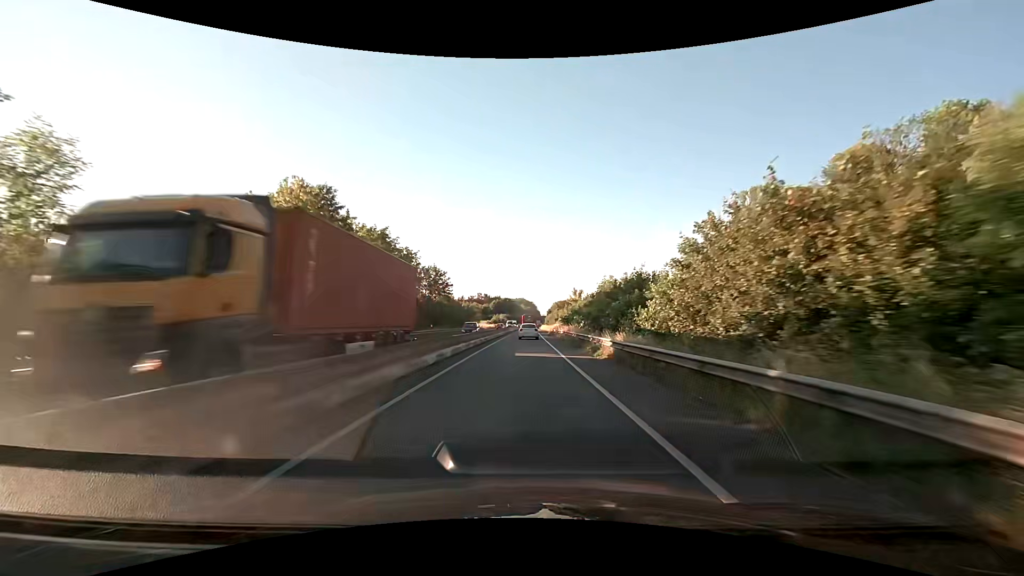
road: trunk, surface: asphalt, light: Day
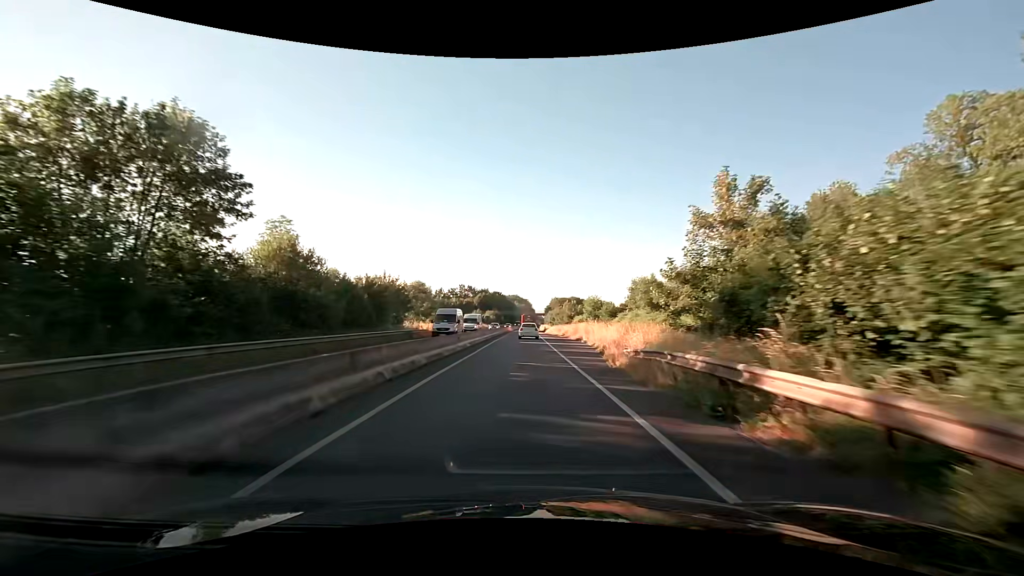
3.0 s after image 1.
(+0.5, +57.3) m; +1°
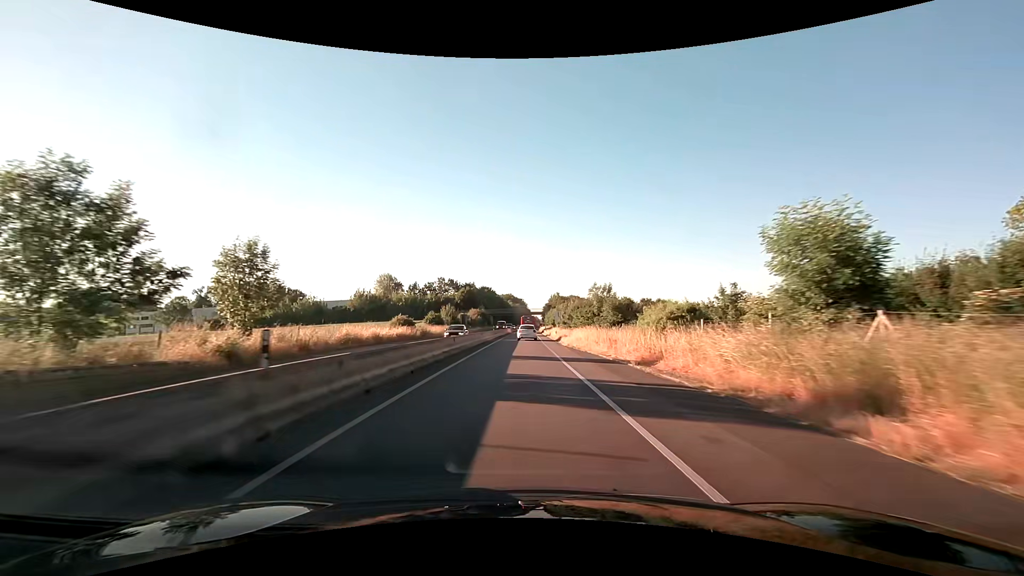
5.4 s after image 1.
(+0.3, +45.6) m; +1°
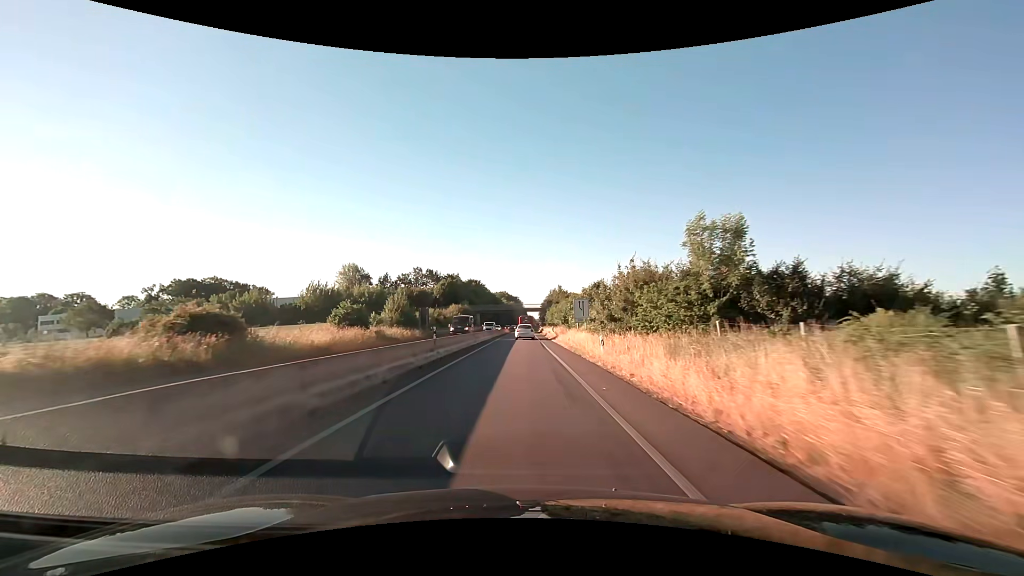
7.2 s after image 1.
(+0.1, +34.5) m; +1°
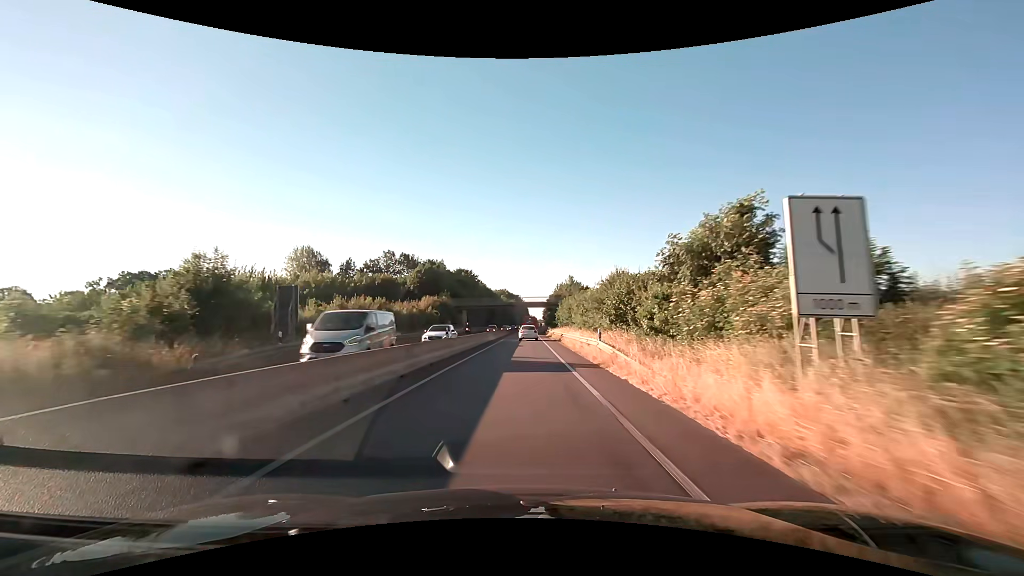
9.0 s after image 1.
(-0.1, +35.1) m; 0°
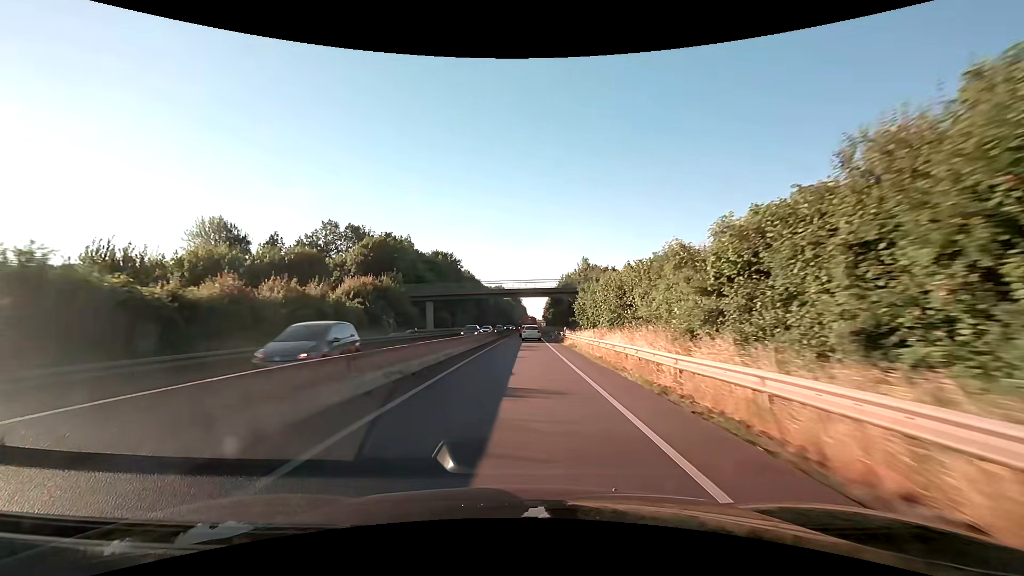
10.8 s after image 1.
(+0.1, +35.5) m; 0°
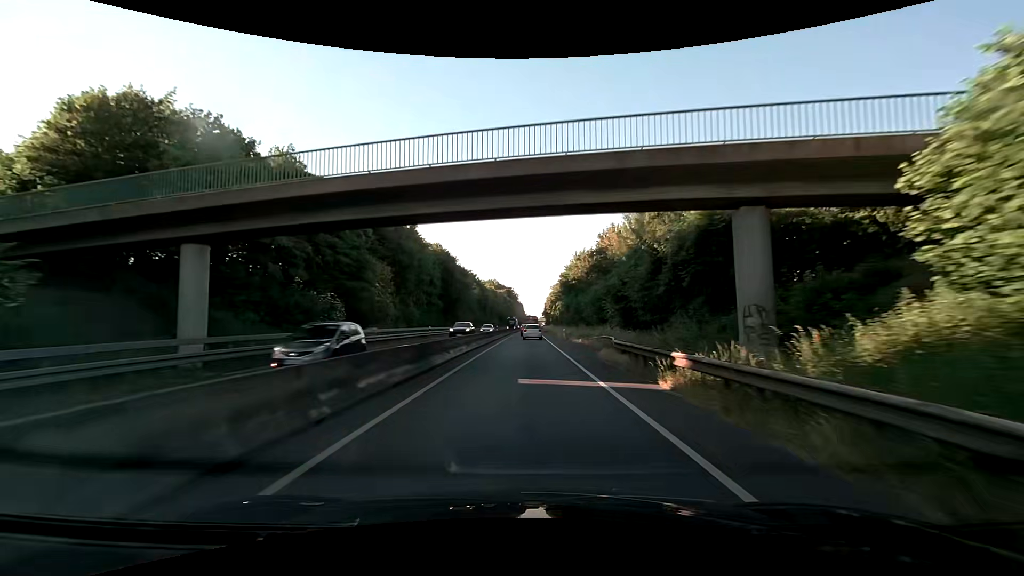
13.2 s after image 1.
(+0.2, +47.2) m; +1°
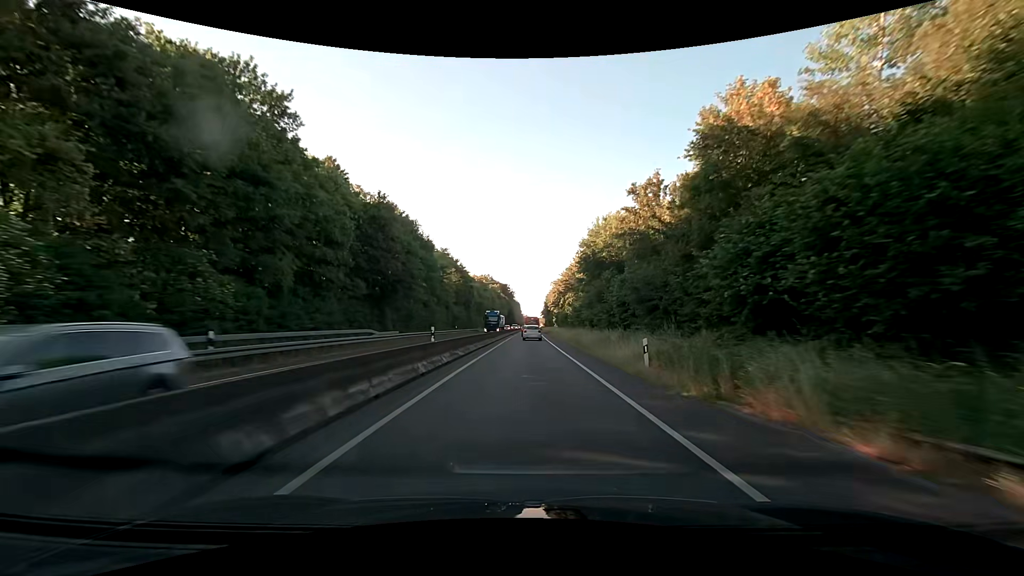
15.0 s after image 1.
(0.0, +35.3) m; 0°
(0, +10) (0, +20) (0, +30) (0, +40) (0, +50) (+1, +60) (+1, +70) (+1, +80) (+1, +90) (+1, +100) m
